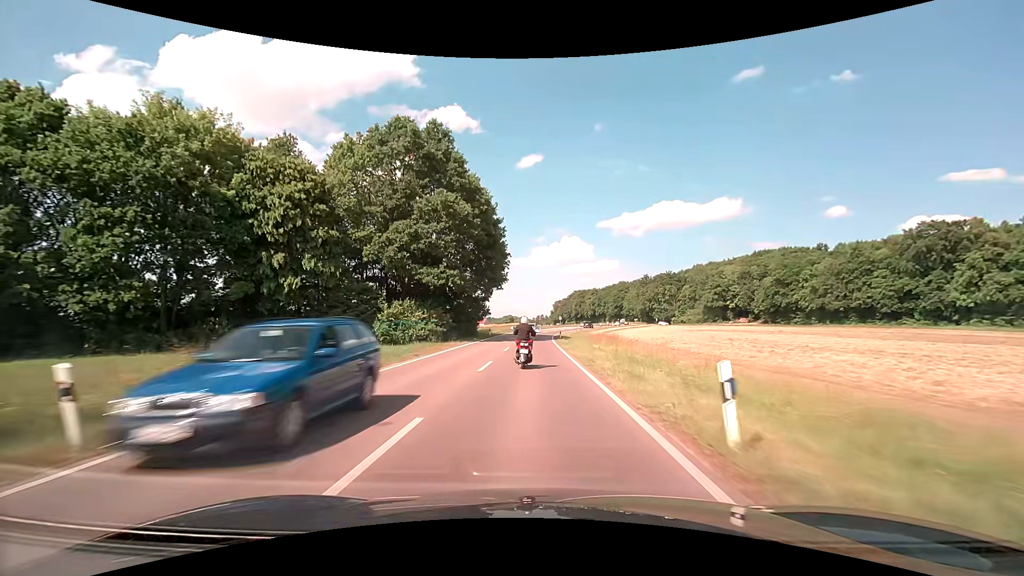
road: secondary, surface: asphalt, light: Day
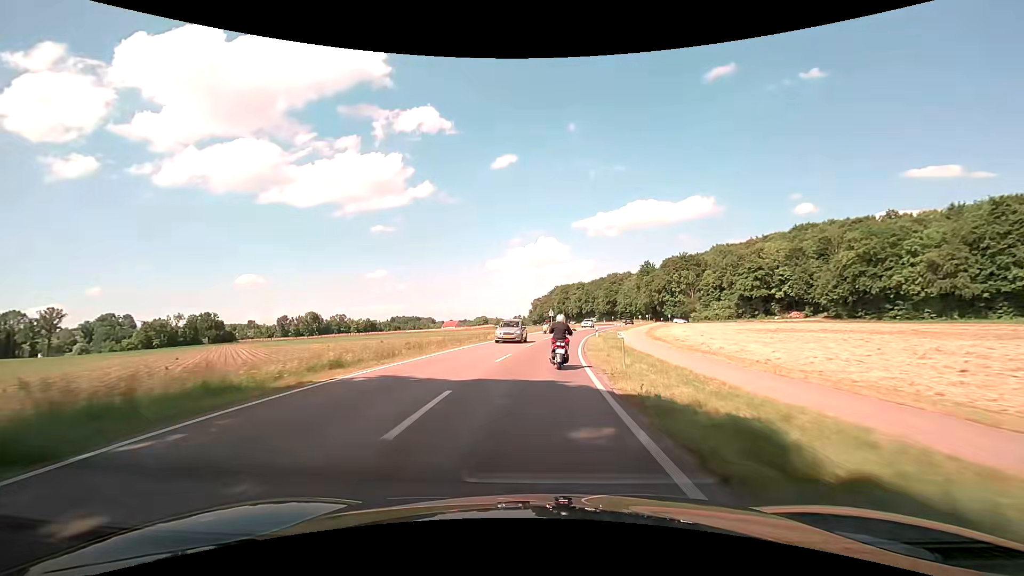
(+0.3, +56.9) m; +2°
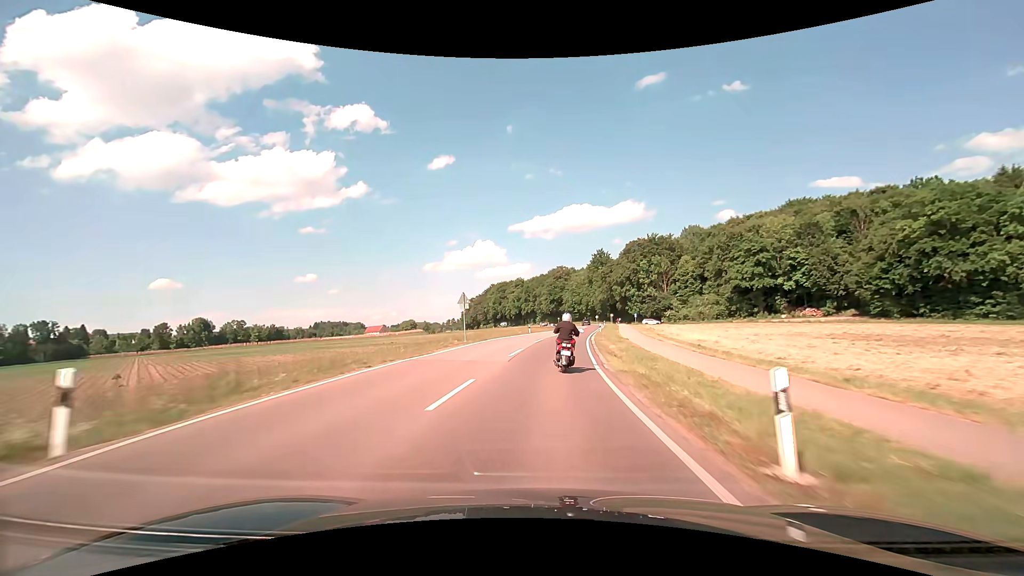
(+2.6, +45.7) m; +7°
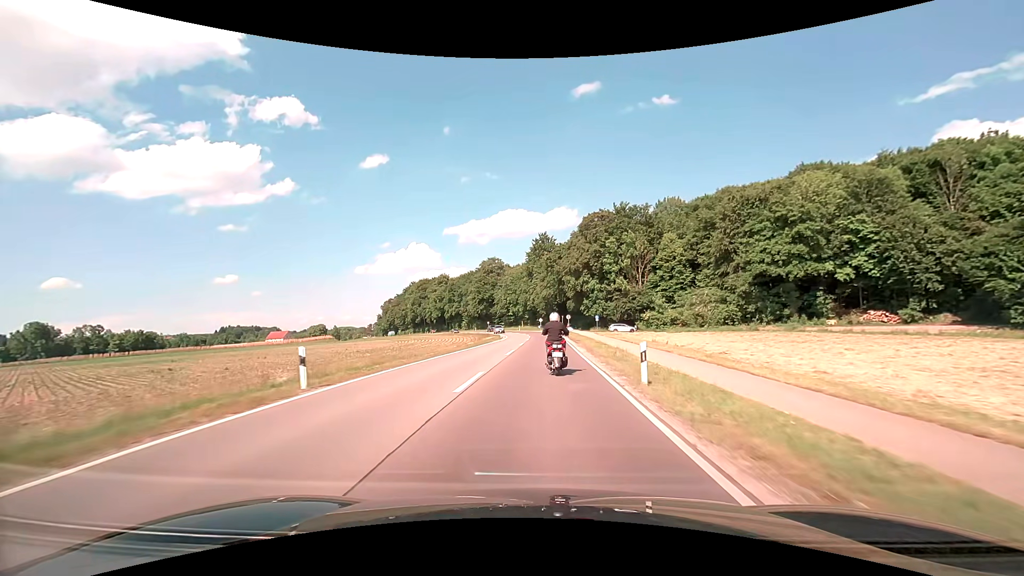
(+2.9, +44.8) m; +7°
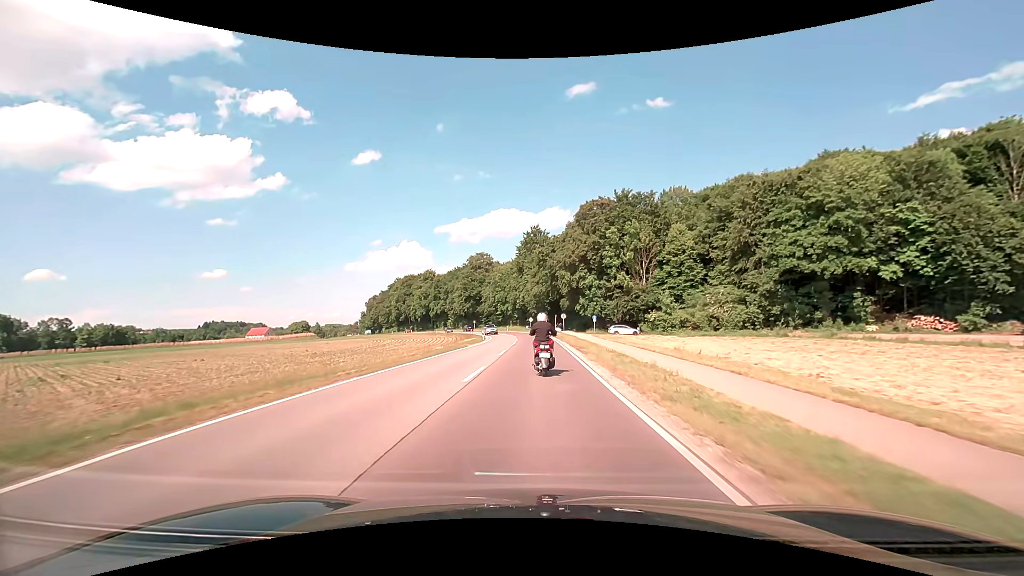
(+0.1, +11.0) m; +1°
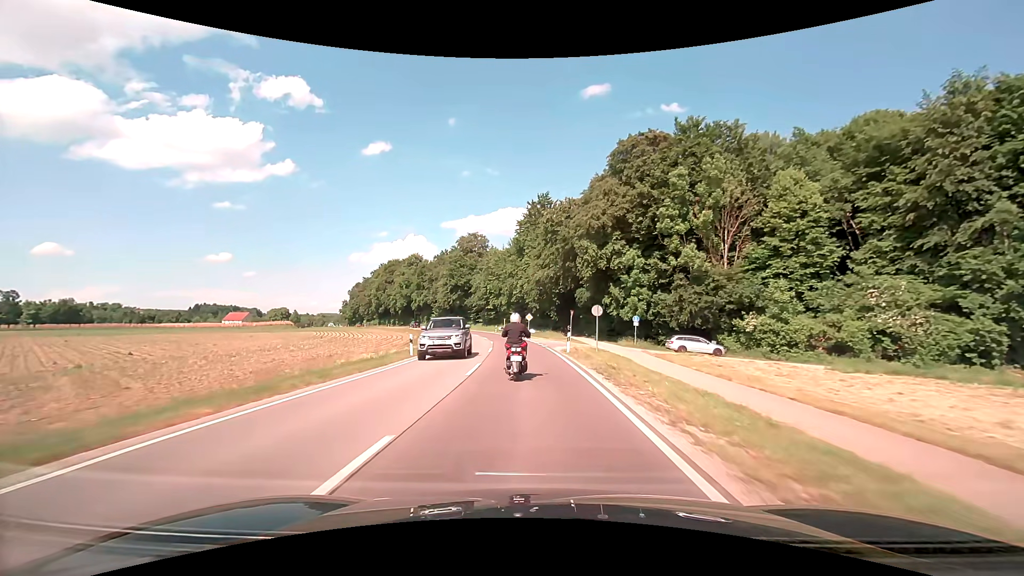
(+0.1, +33.2) m; 0°
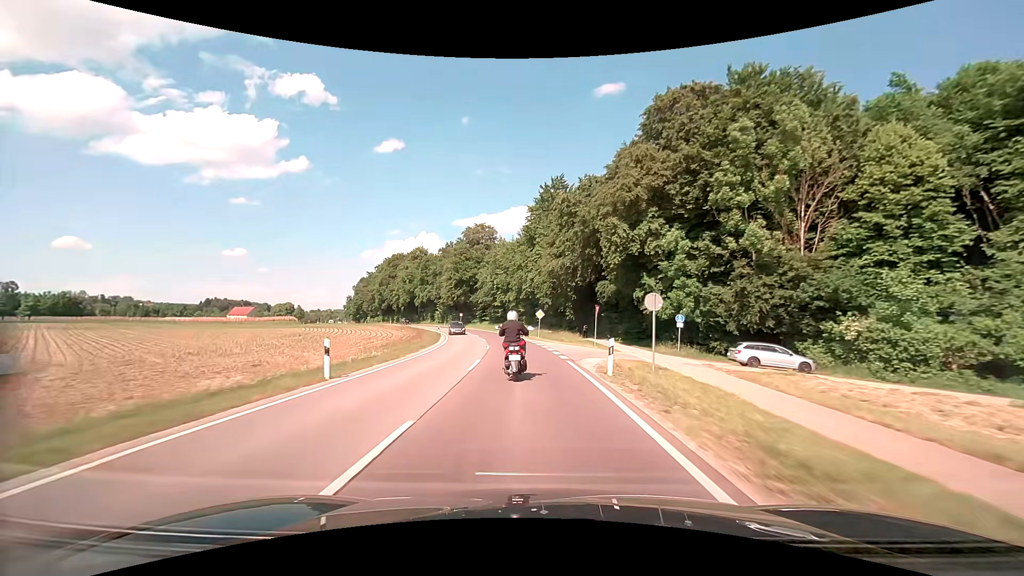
(-0.1, +11.1) m; -1°
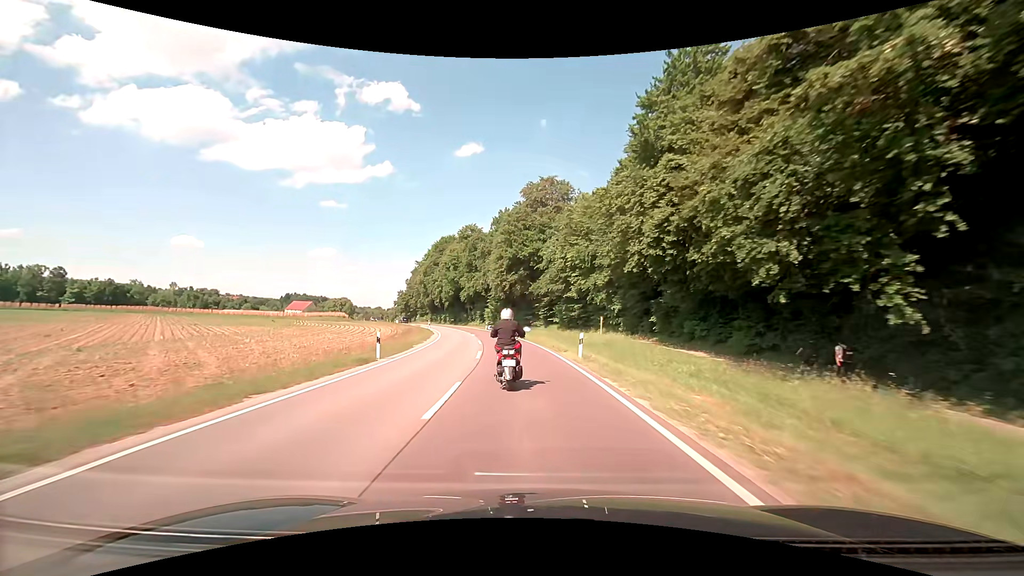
(-2.9, +43.7) m; -8°
(0, +10) (-1, +20) (-2, +30) (-3, +40) (-5, +50) (-7, +59) (-9, +69) (-12, +79) (-15, +88) (-19, +98) m
